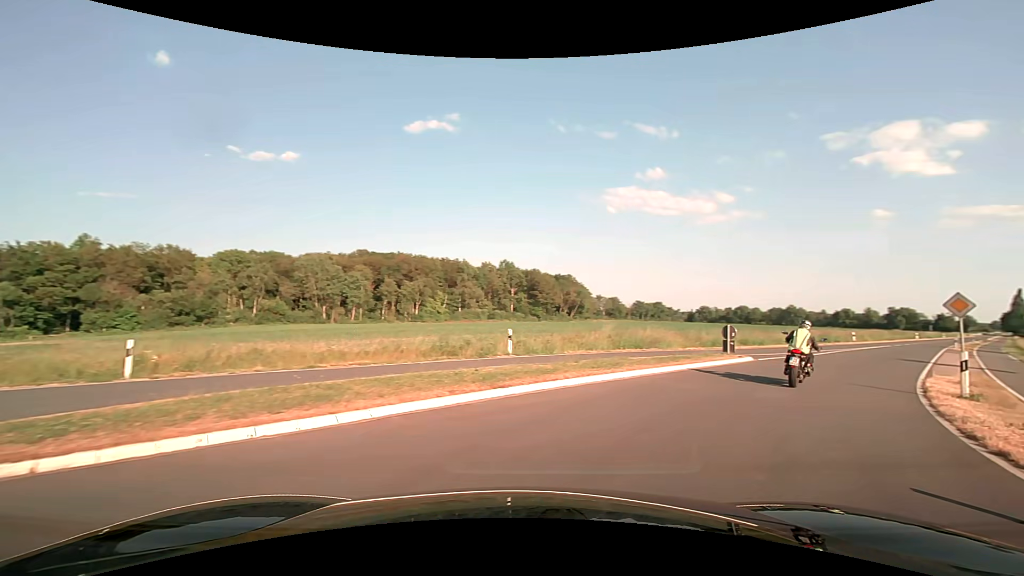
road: secondary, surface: asphalt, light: Day
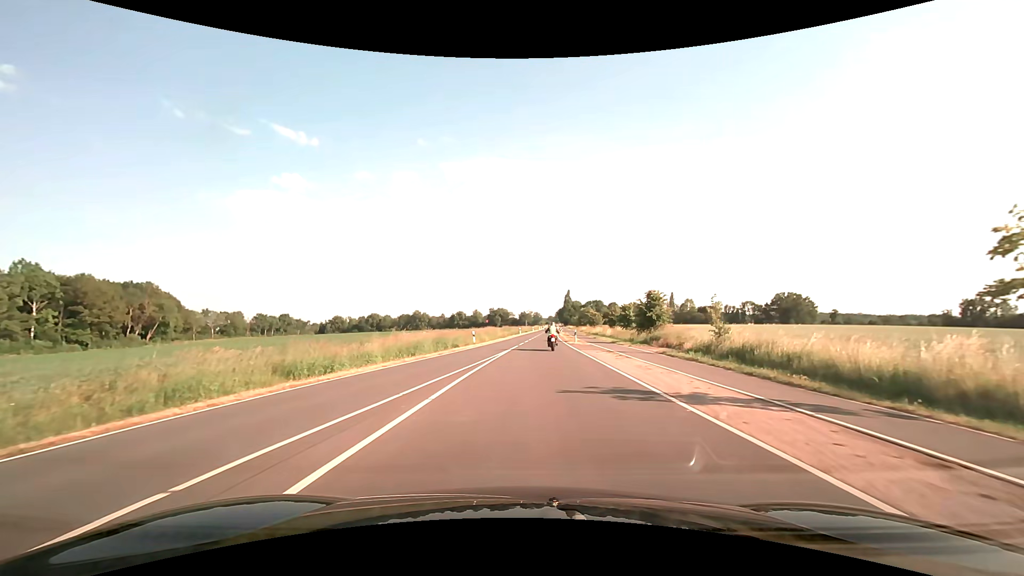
(+12.7, +22.2) m; +42°
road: tertiary
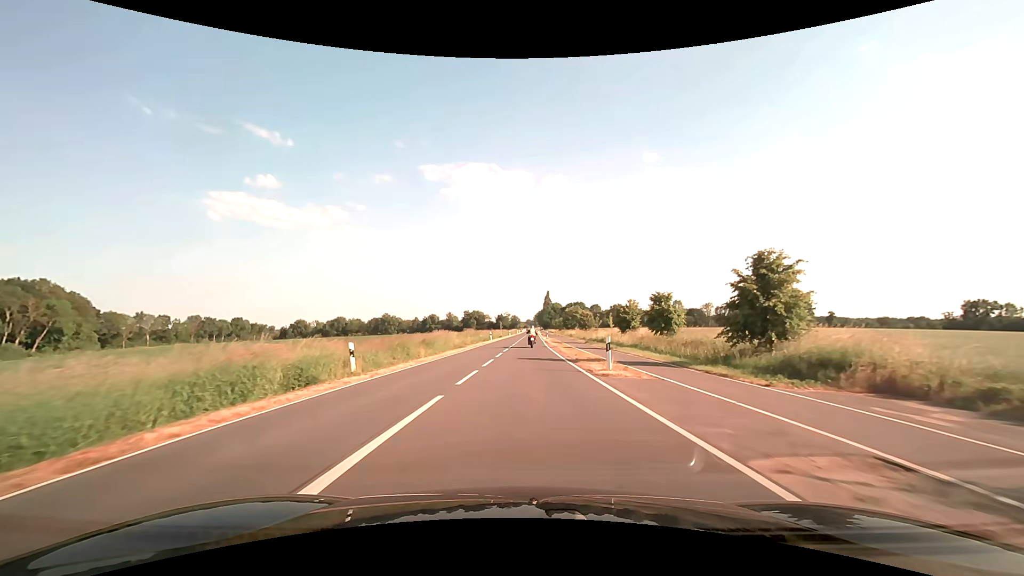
(+0.6, +25.3) m; +2°
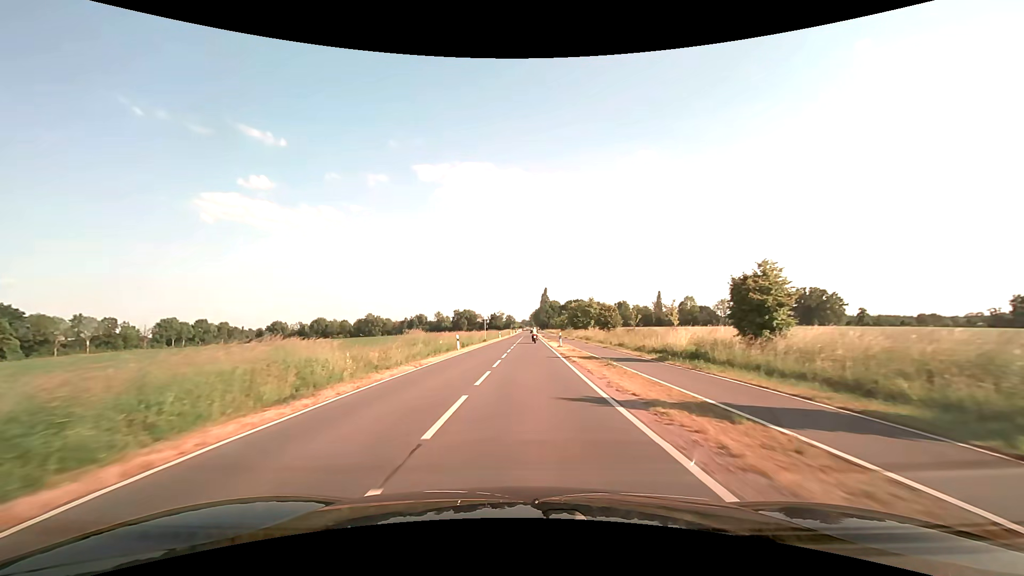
(+0.1, +29.9) m; 0°
(0, +10) (0, +20) (0, +30) (0, +40) (0, +50) (+1, +60) (+1, +70) (+1, +80) (+1, +90) (+1, +100) m
